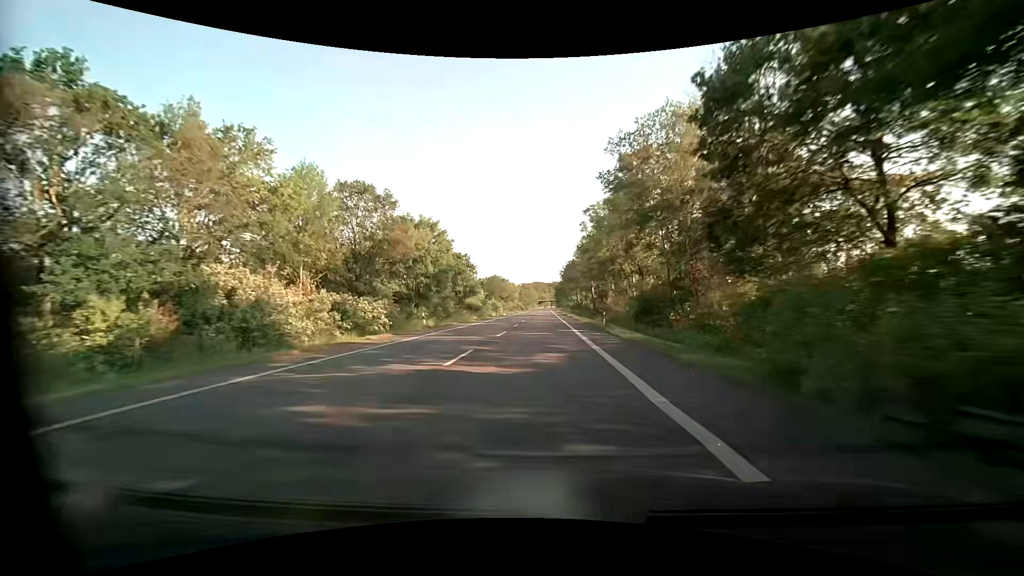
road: primary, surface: asphalt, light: Day
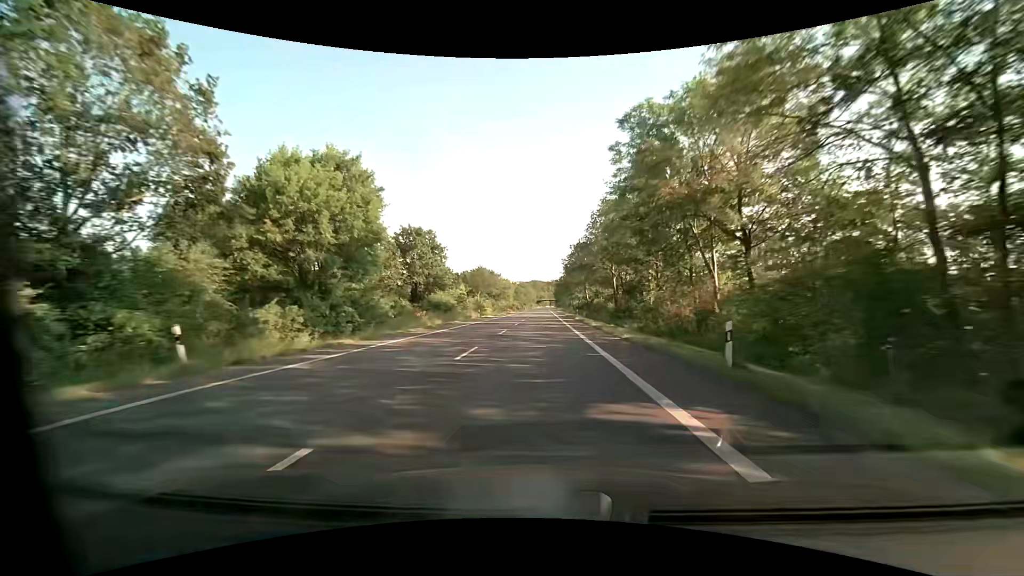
(+0.2, +23.1) m; 0°
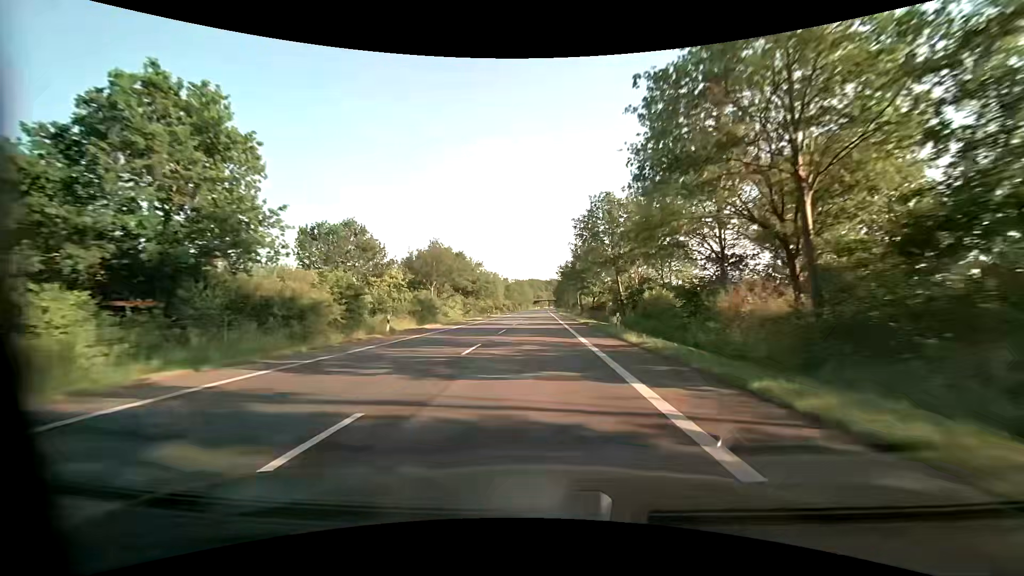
(+0.2, +35.3) m; 0°
(0, +10) (0, +20) (0, +30) (0, +40) (0, +50) (0, +60) (0, +70) (0, +80) (0, +90) (0, +100) m
